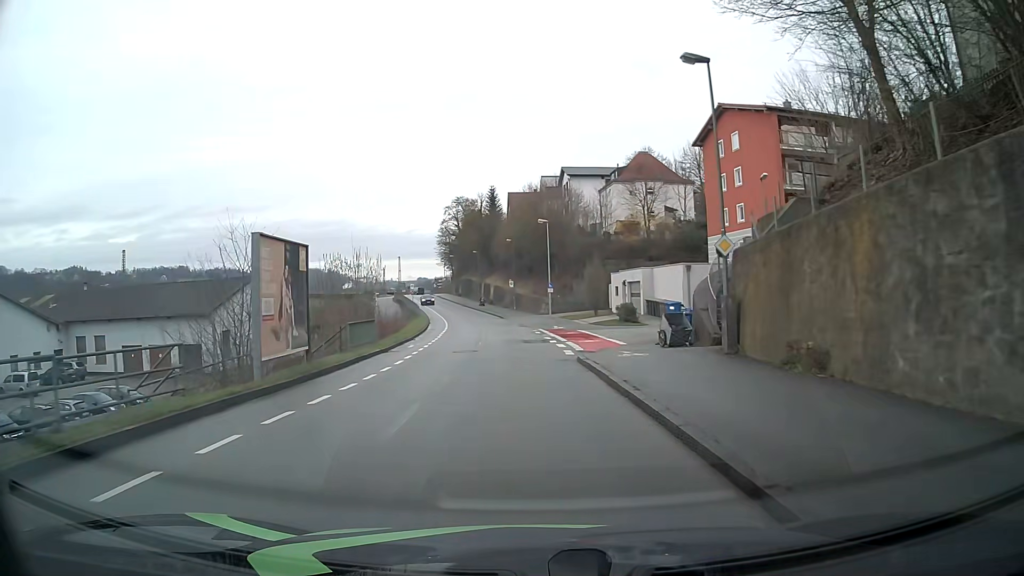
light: Day
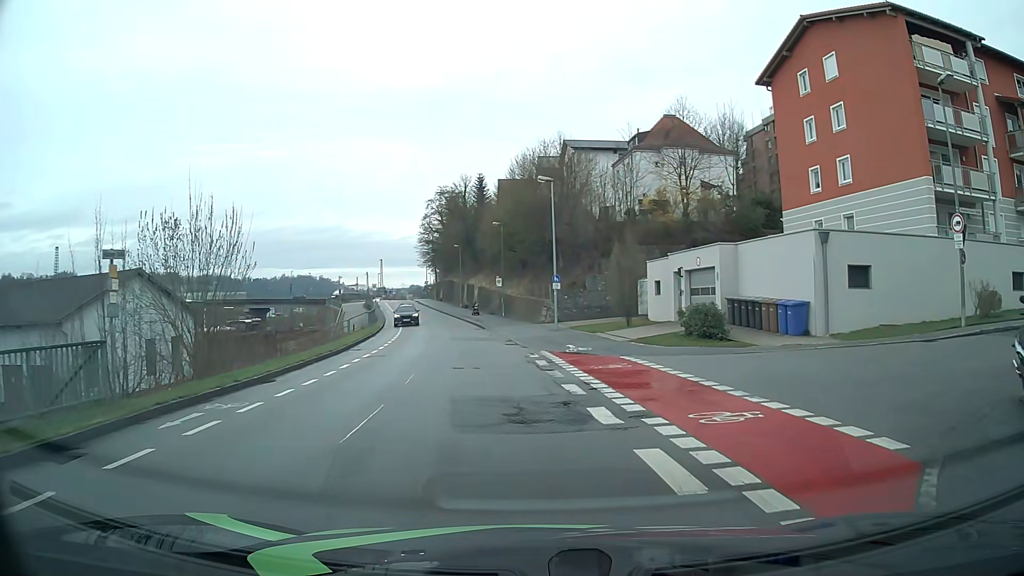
(0.0, +18.4) m; +3°
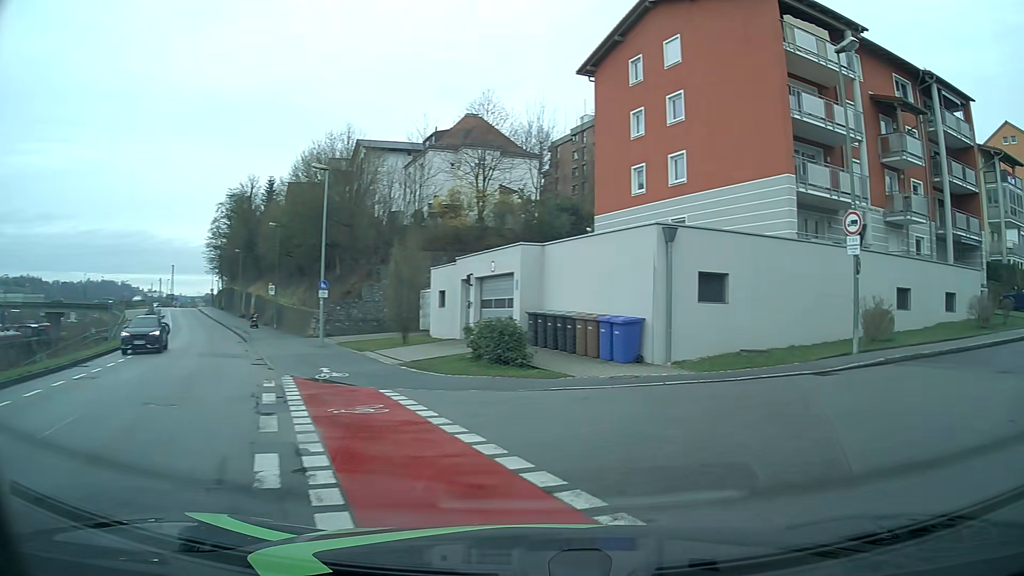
(+0.5, +5.2) m; +18°
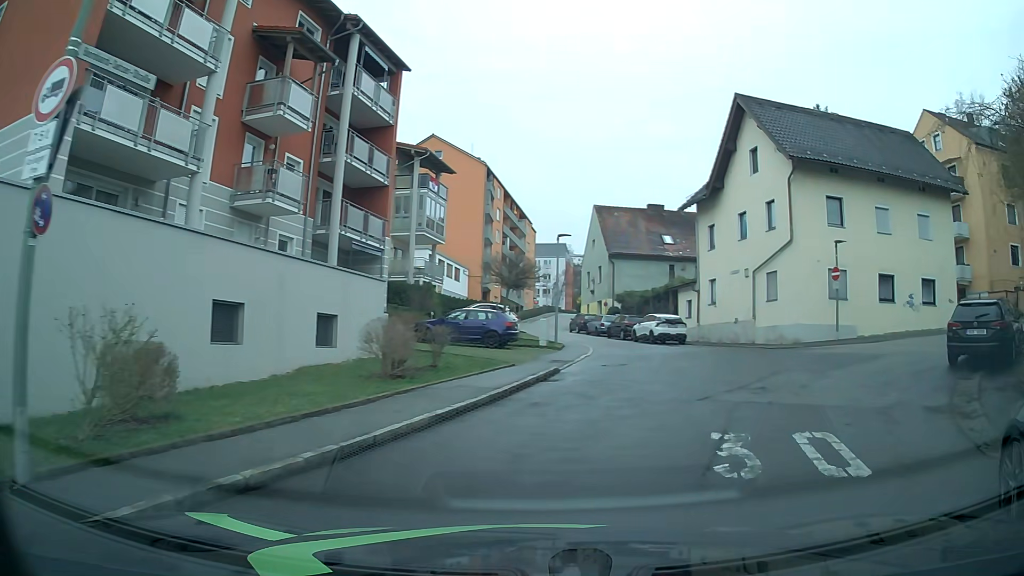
(+5.3, +10.2) m; +54°
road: residential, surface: asphalt
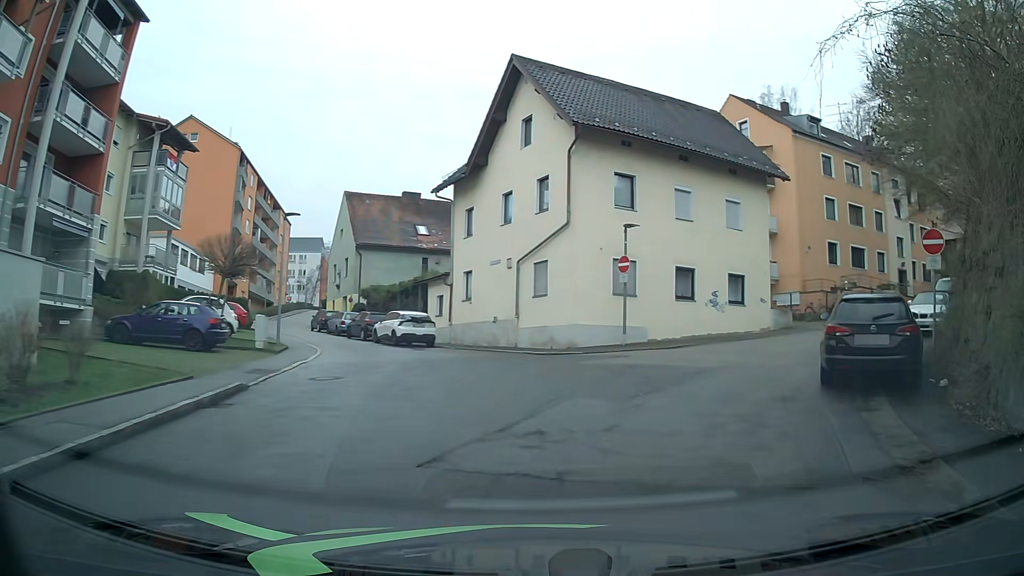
(+0.8, +5.1) m; +19°
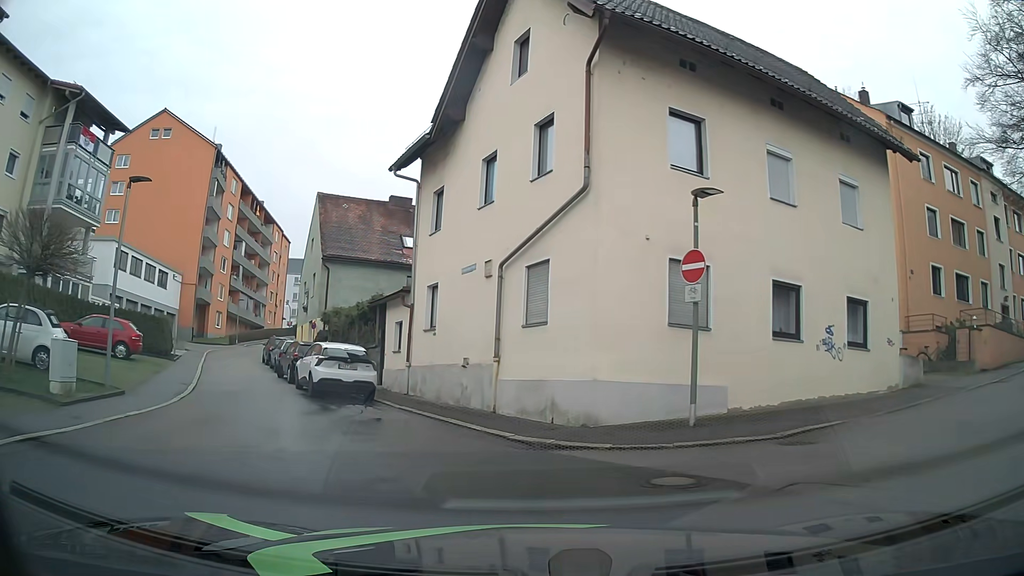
(+0.8, +10.9) m; -3°
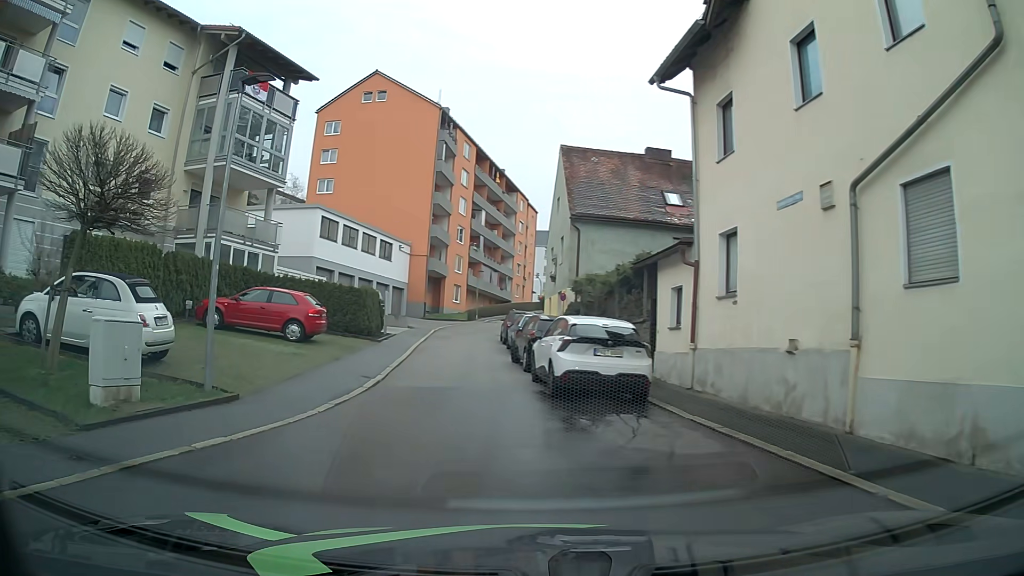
(-1.0, +6.2) m; -21°
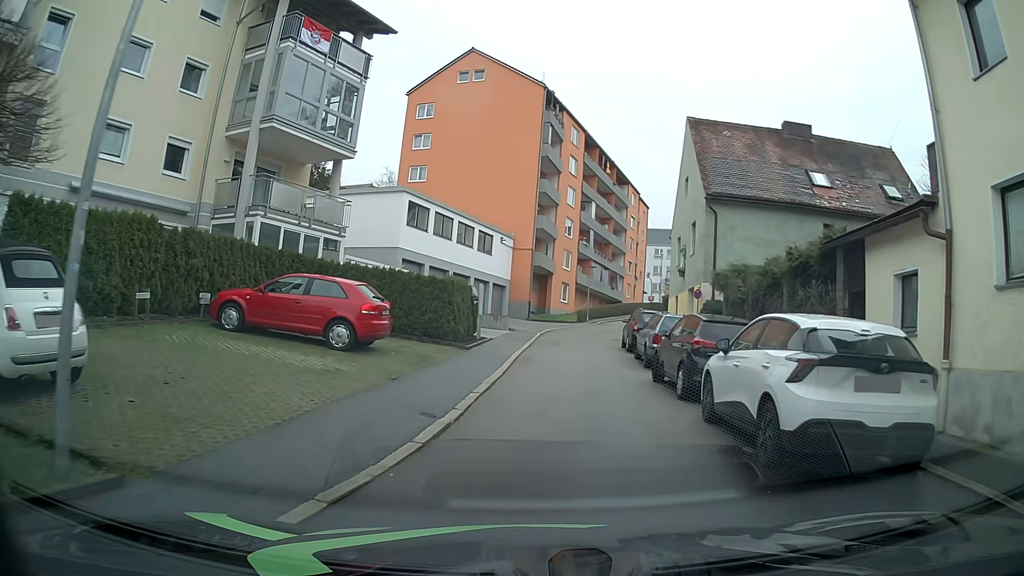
(-0.7, +6.1) m; -8°
(0, +10) (+1, +20) (+2, +30) (+5, +40) (+8, +49) (+12, +58) (+15, +68) (+19, +77) (+22, +86) (+25, +96) m
